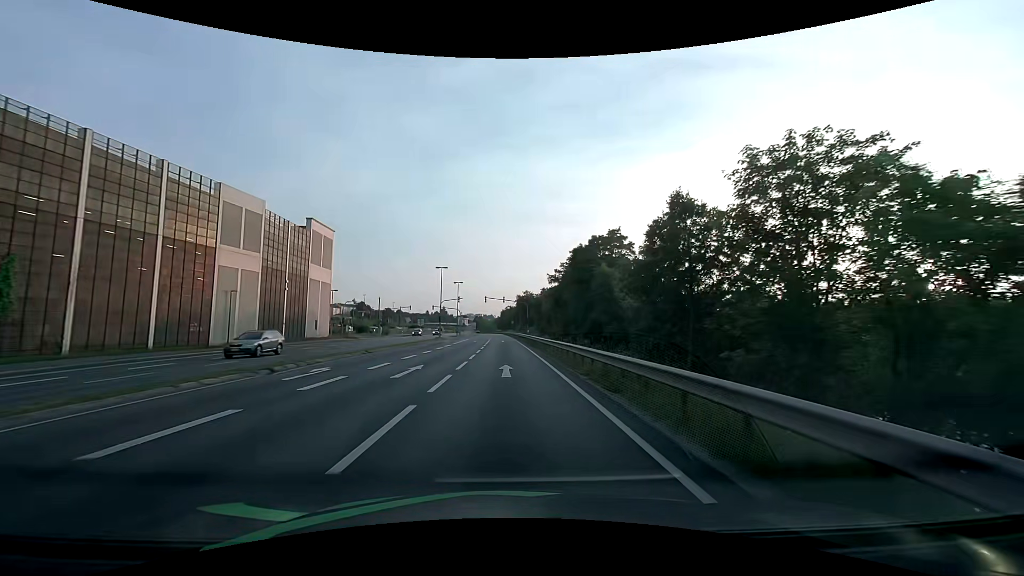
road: primary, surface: asphalt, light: Day
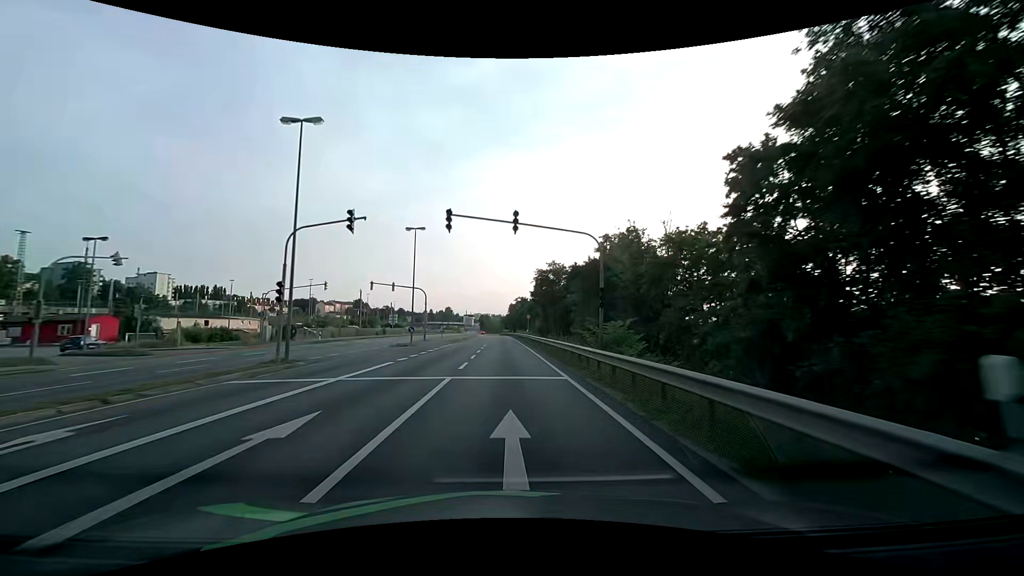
(-0.5, +51.3) m; -1°
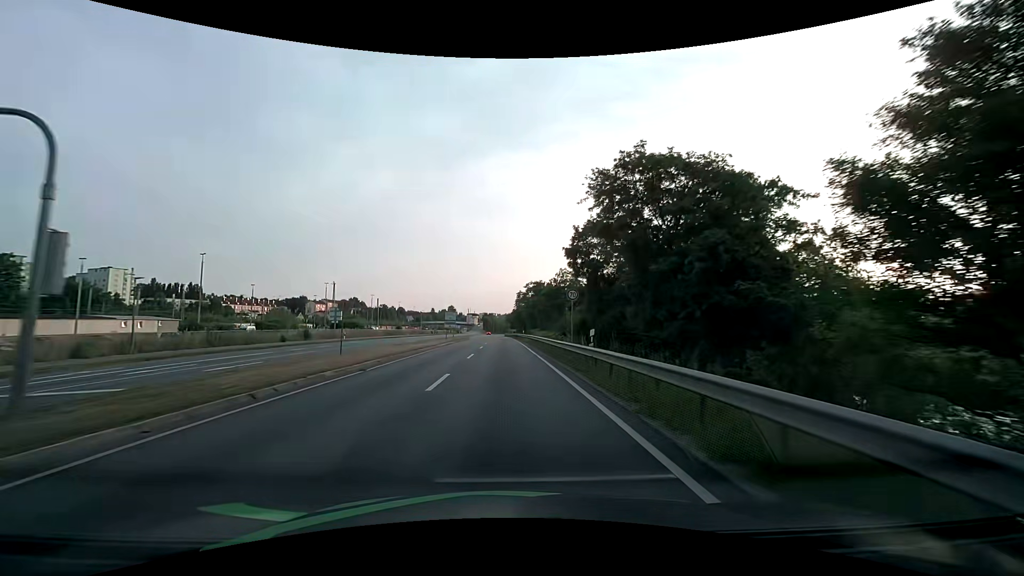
(-0.3, +42.1) m; -1°
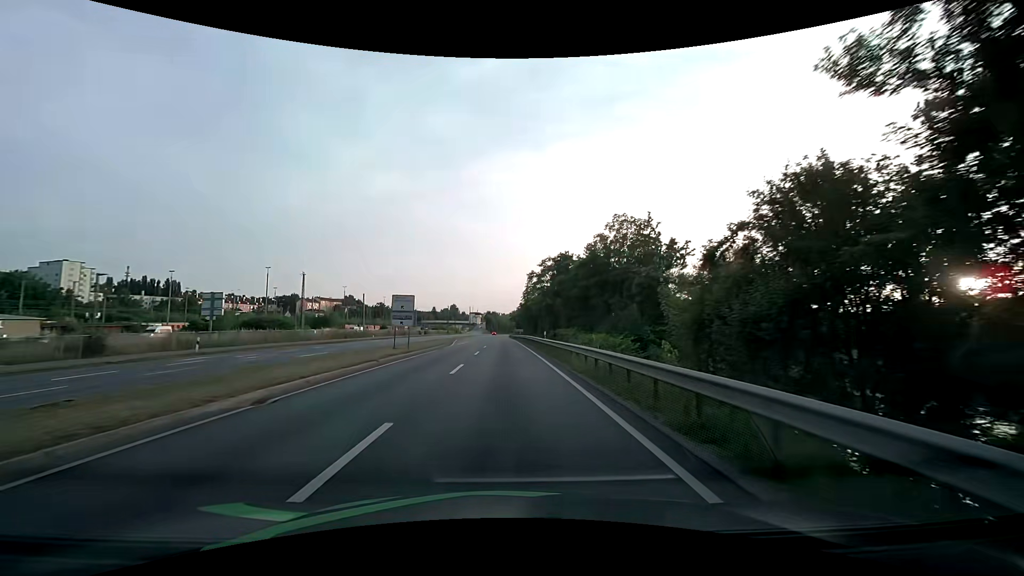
(-0.2, +31.9) m; -1°
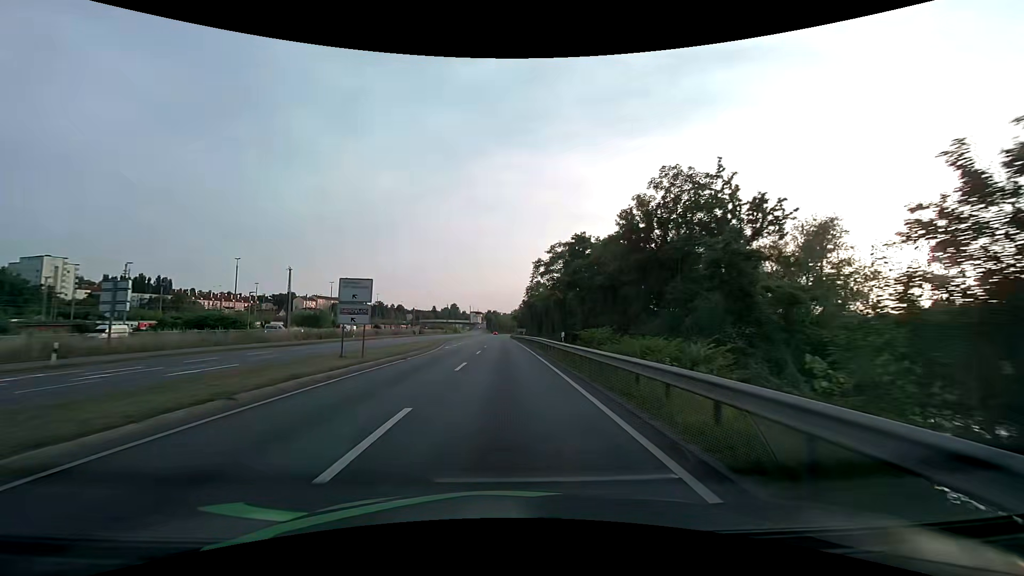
(0.0, +10.7) m; 0°
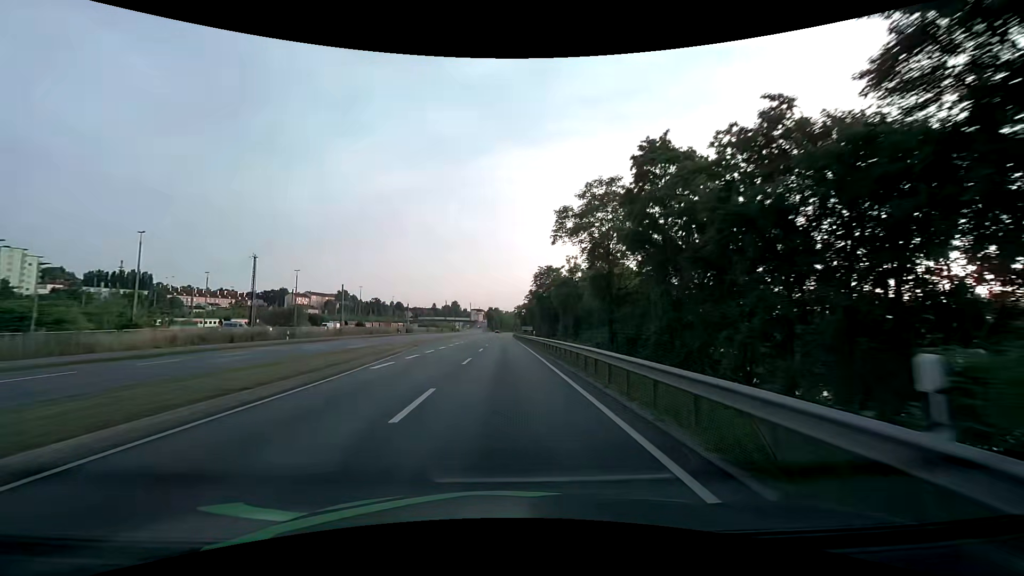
(-0.1, +21.4) m; 0°
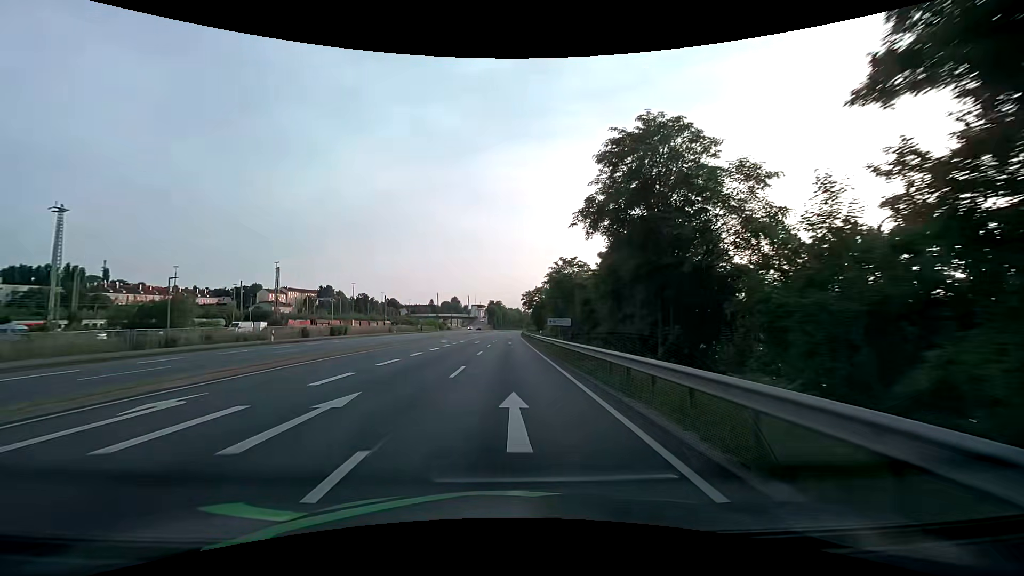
(-0.1, +53.9) m; 0°
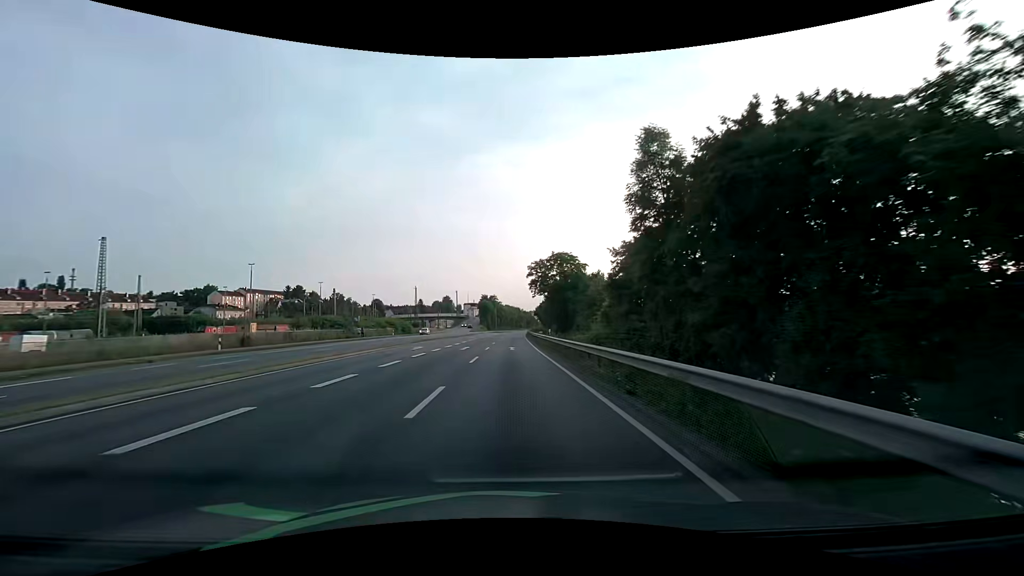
(+0.3, +54.1) m; +1°
(0, +10) (0, +20) (0, +30) (0, +40) (0, +50) (0, +60) (+1, +70) (+1, +80) (+1, +90) (+1, +100) m
